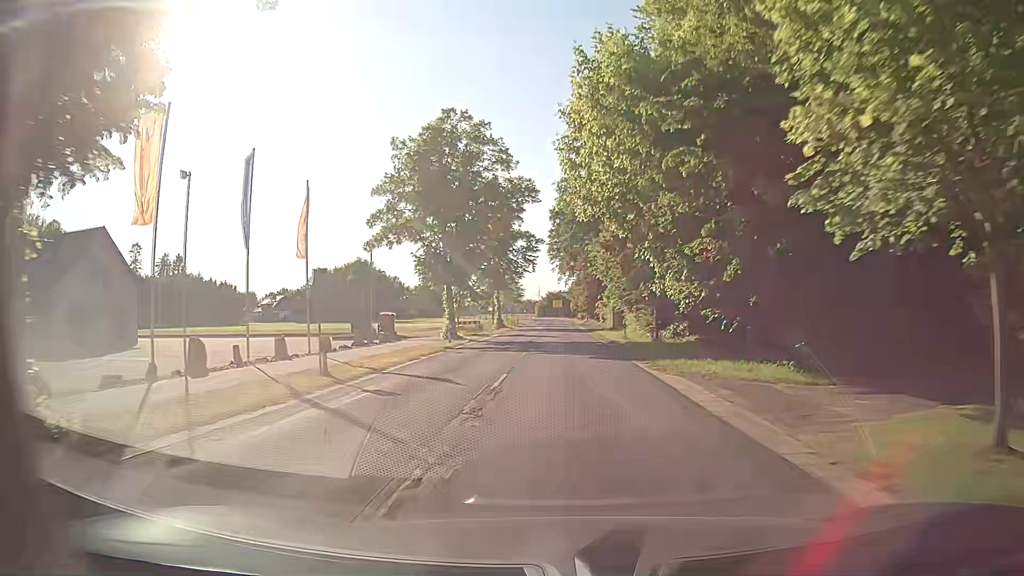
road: secondary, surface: asphalt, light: Day
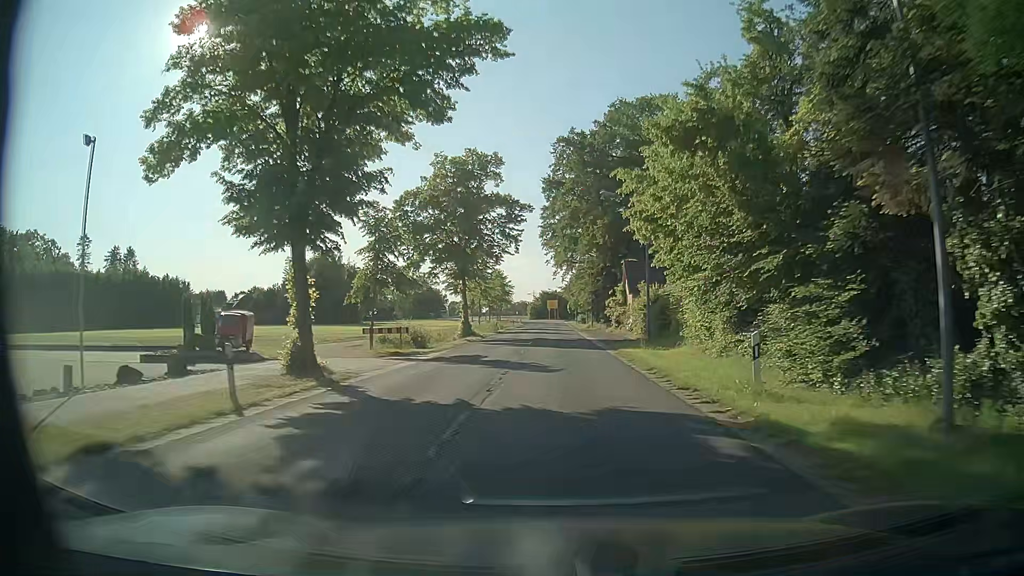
(-0.1, +23.9) m; 0°
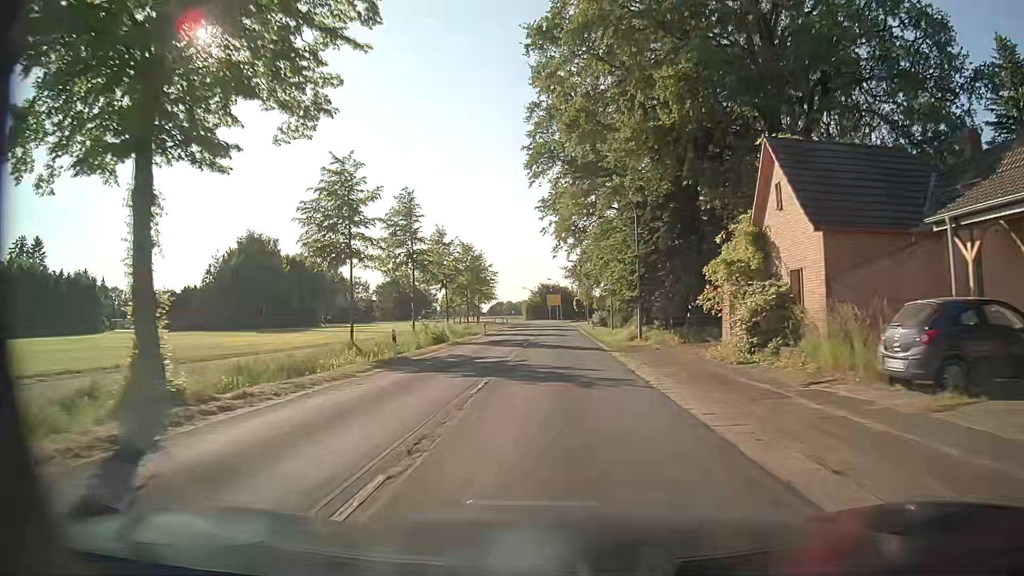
(+0.1, +39.8) m; 0°
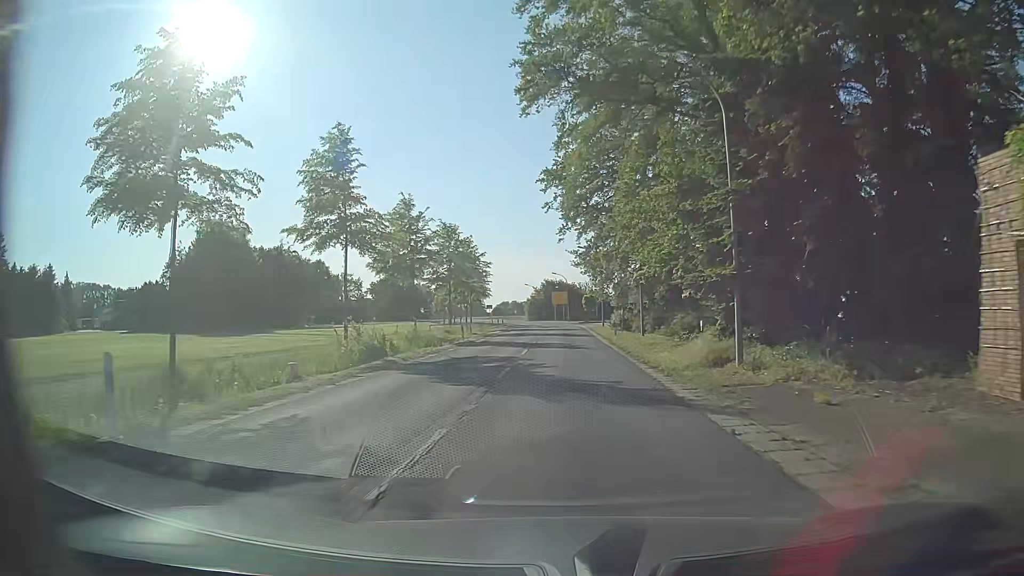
(-0.1, +15.9) m; 0°
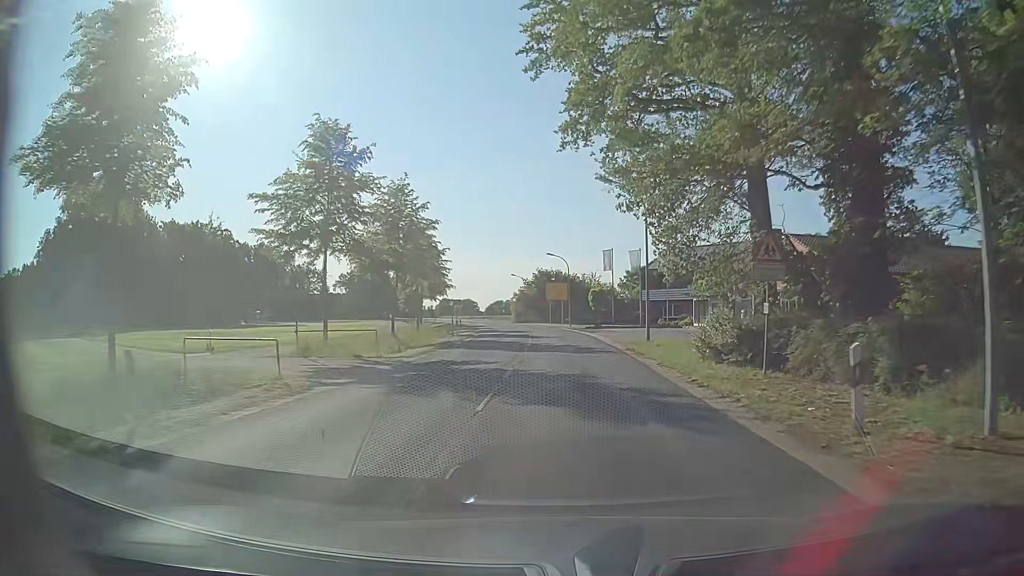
(-0.4, +31.7) m; 0°
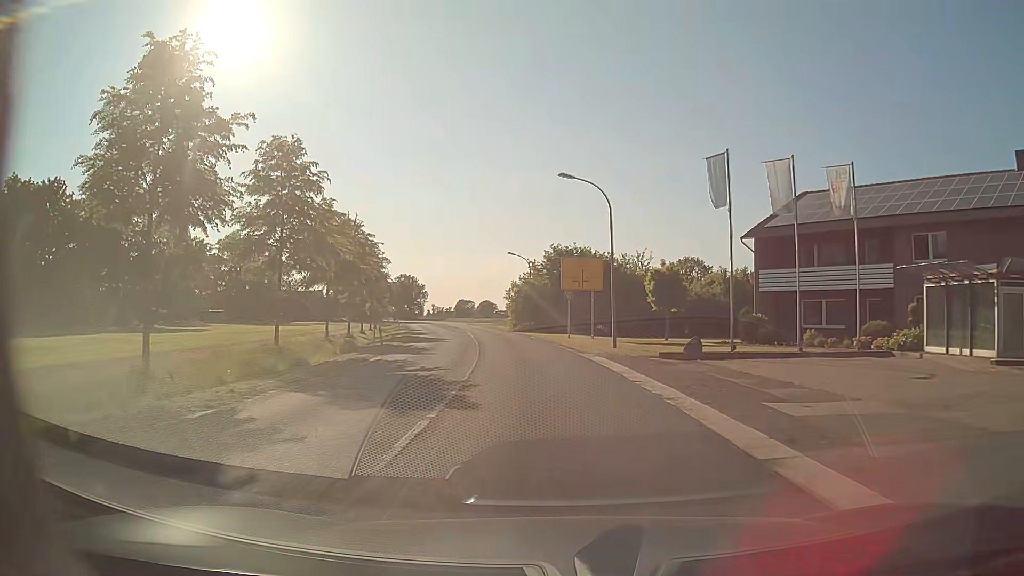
(+0.1, +39.5) m; -1°
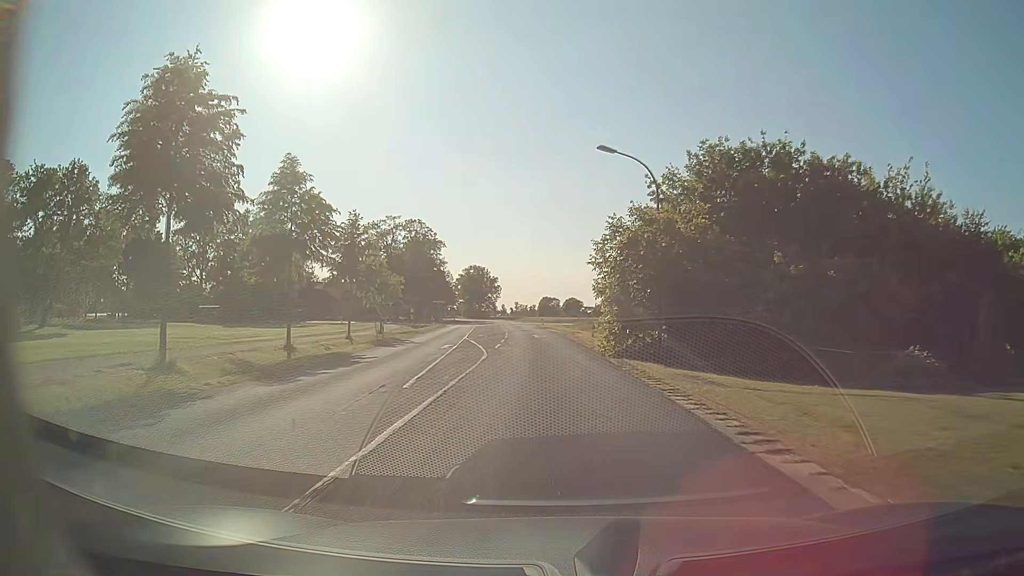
(-3.0, +39.4) m; -8°
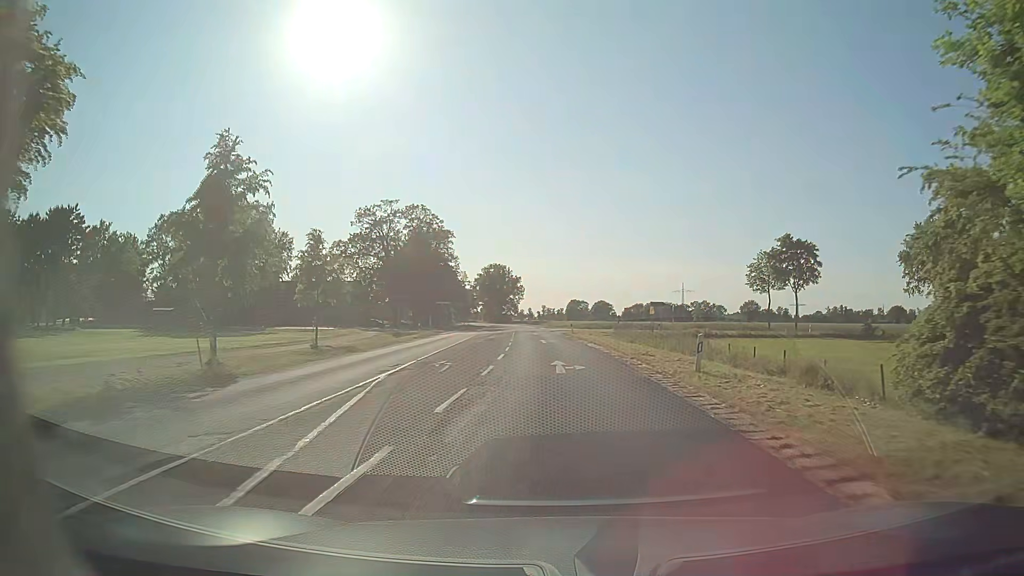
(-0.5, +23.8) m; -3°
(0, +10) (0, +20) (0, +30) (0, +40) (0, +50) (-1, +60) (-1, +70) (-2, +80) (-2, +90) (-3, +100) m
